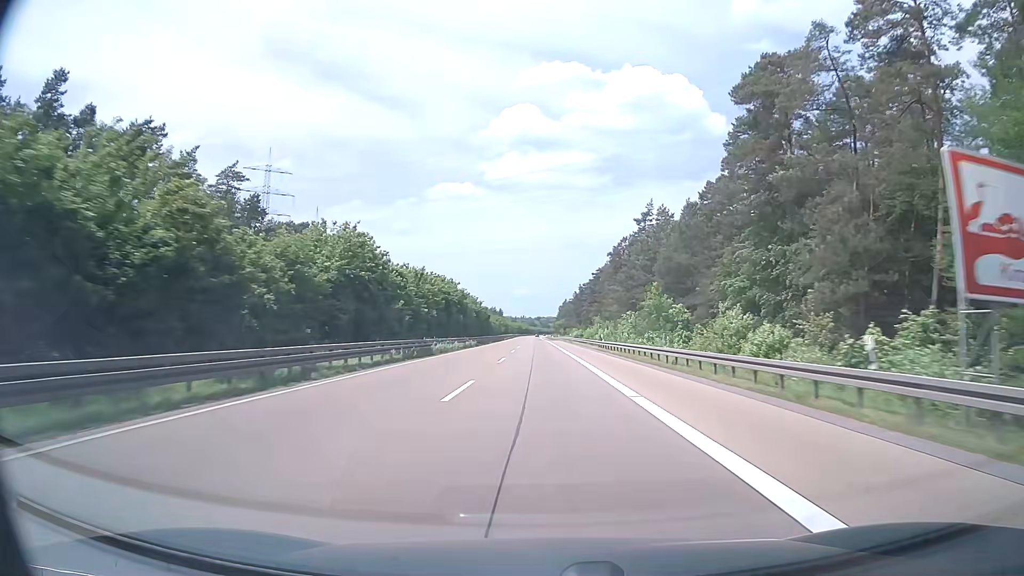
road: motorway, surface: asphalt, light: Day
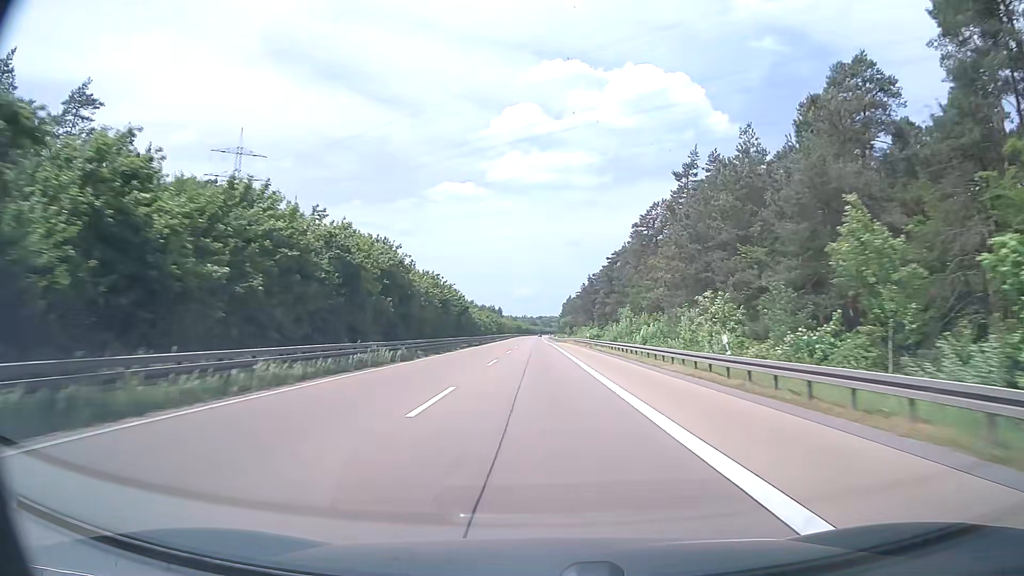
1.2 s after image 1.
(-0.1, +38.0) m; 0°
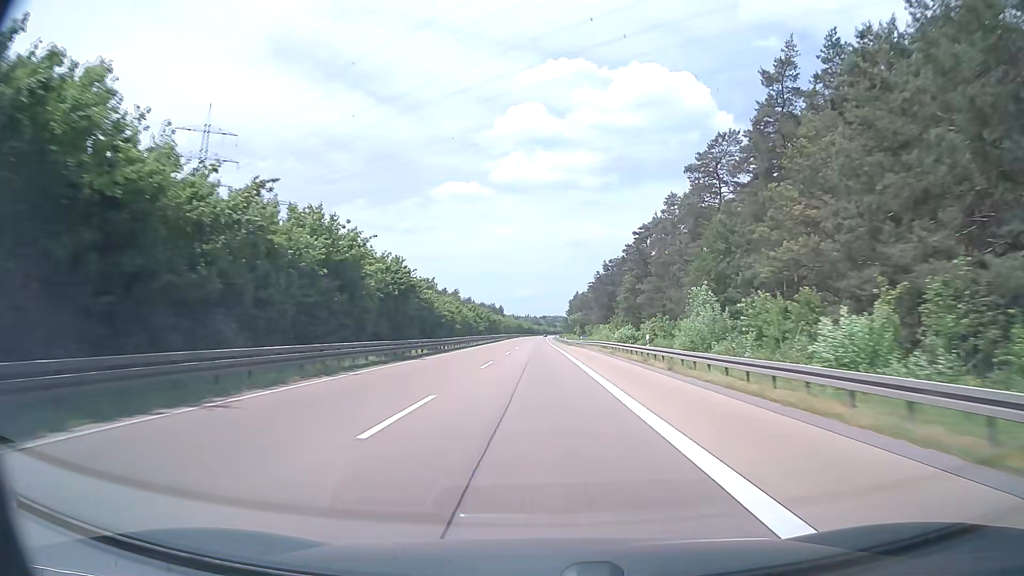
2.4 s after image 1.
(-0.1, +38.1) m; 0°
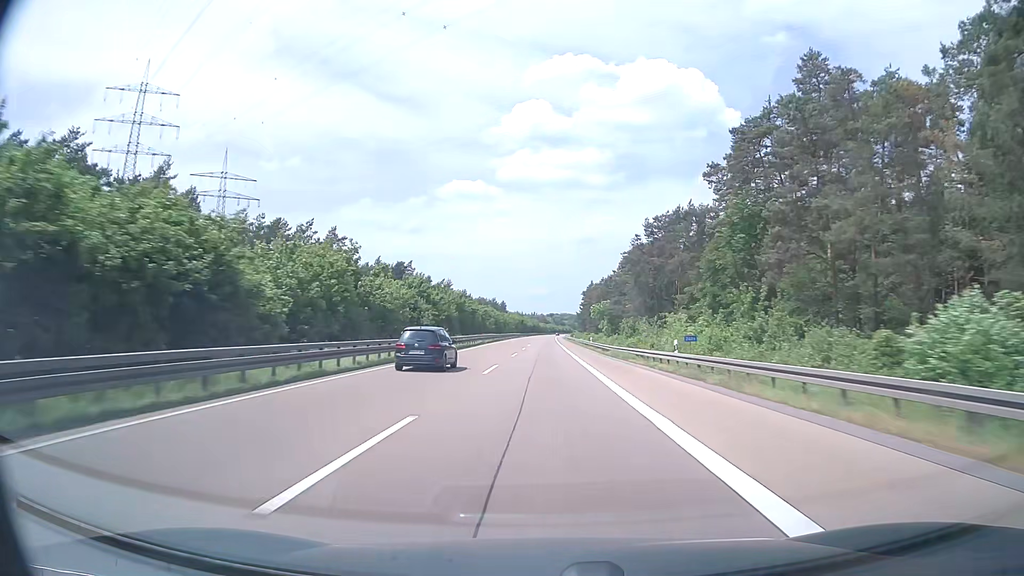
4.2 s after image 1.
(-0.4, +57.1) m; -1°
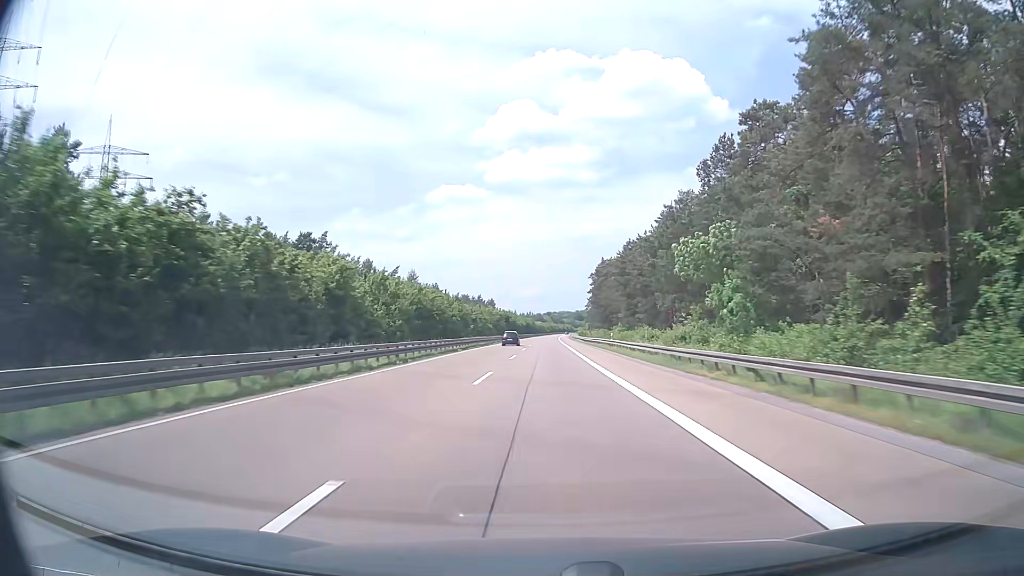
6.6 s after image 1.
(+0.3, +76.2) m; 0°
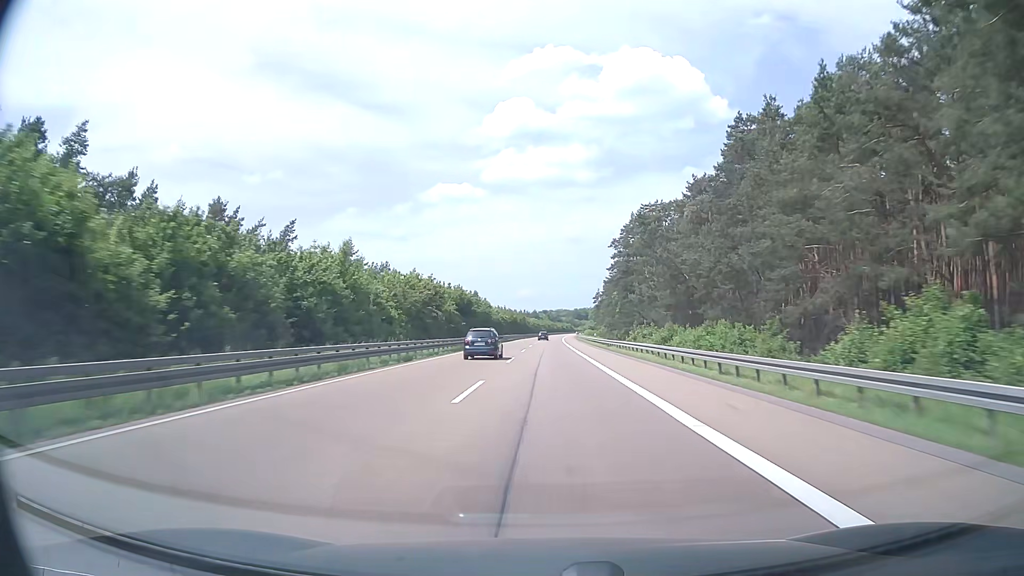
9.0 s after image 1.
(+0.1, +76.1) m; 0°
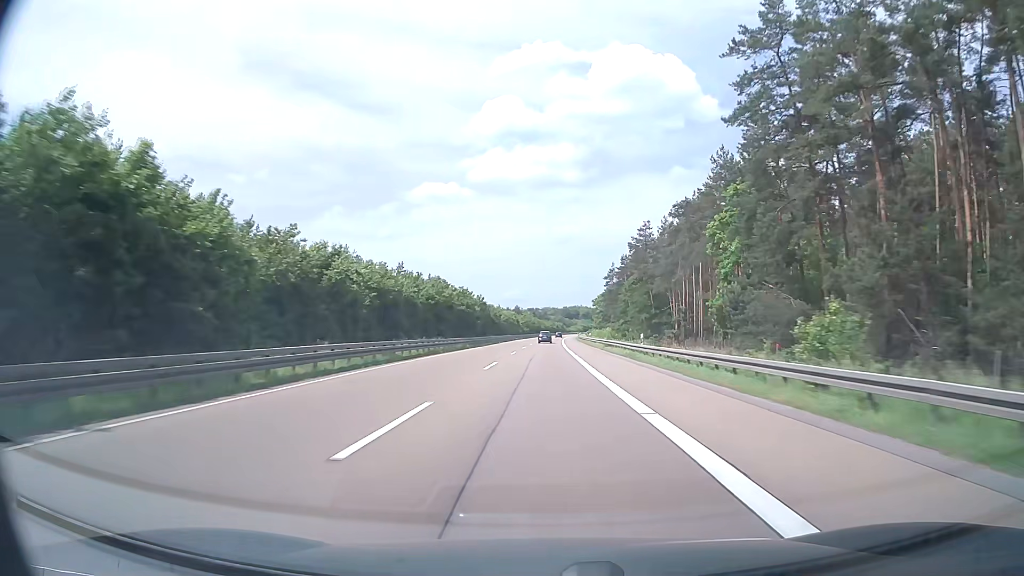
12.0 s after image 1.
(+1.1, +95.1) m; +1°
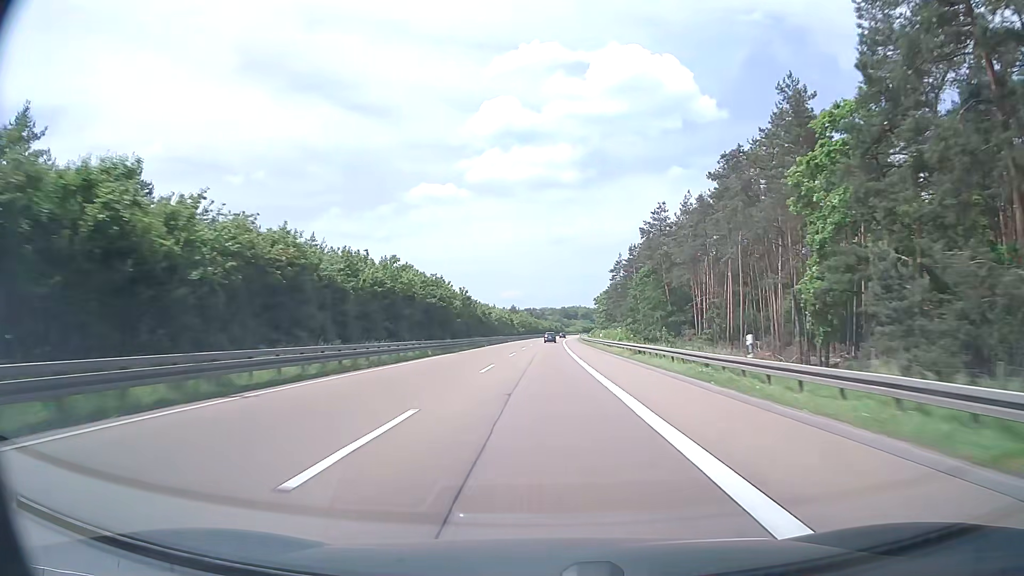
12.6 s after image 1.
(+0.1, +19.0) m; 0°
(0, +10) (0, +20) (0, +30) (0, +40) (0, +50) (0, +60) (+1, +70) (+1, +80) (+1, +90) (+1, +100) m
